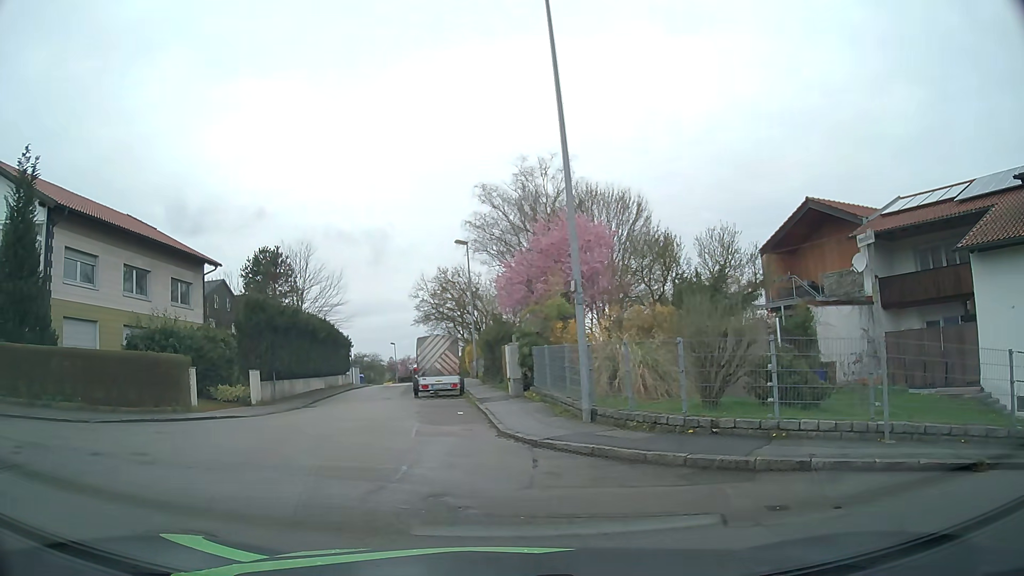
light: Day
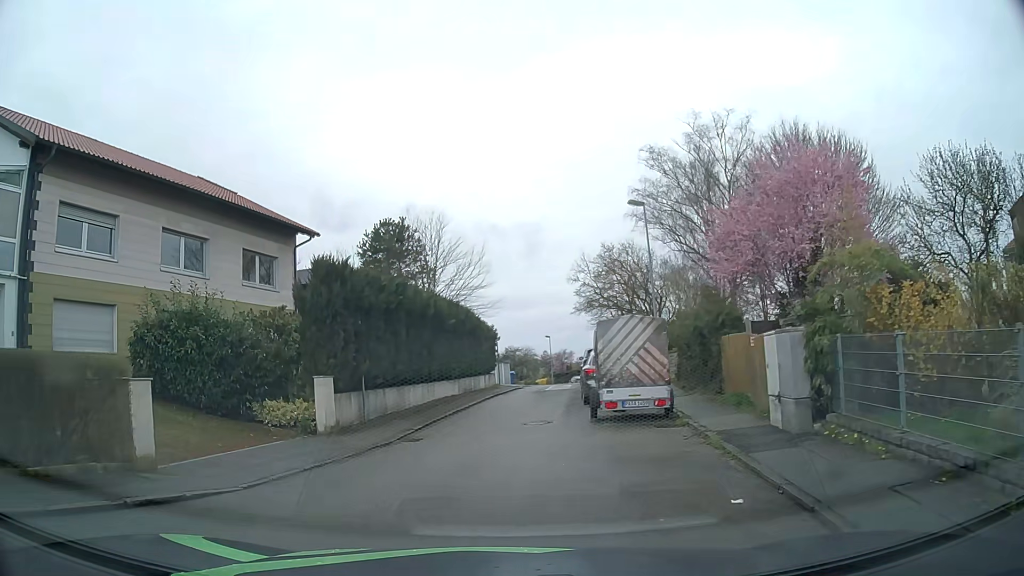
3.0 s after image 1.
(-1.3, +9.7) m; -13°
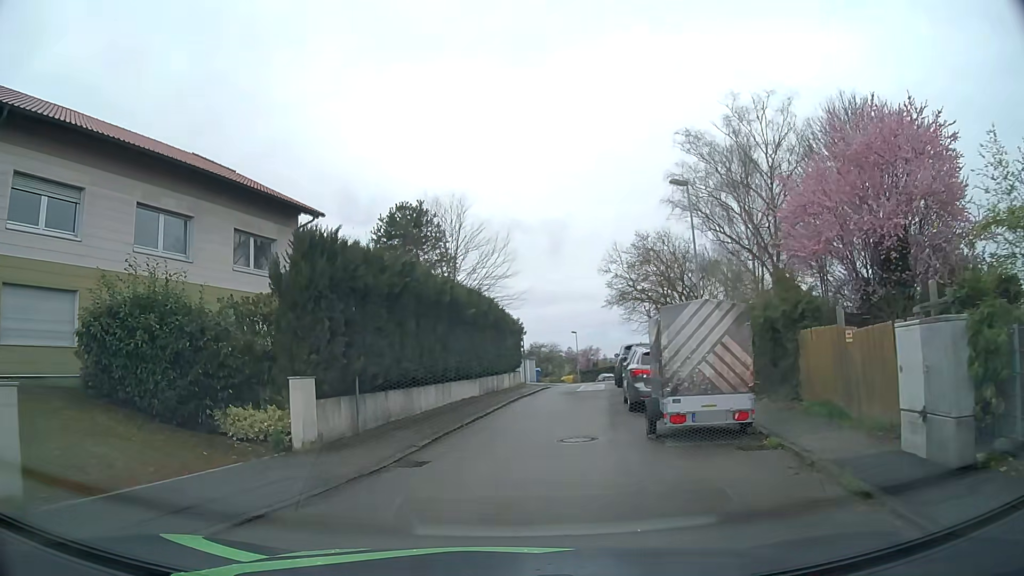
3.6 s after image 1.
(0.0, +3.4) m; -2°
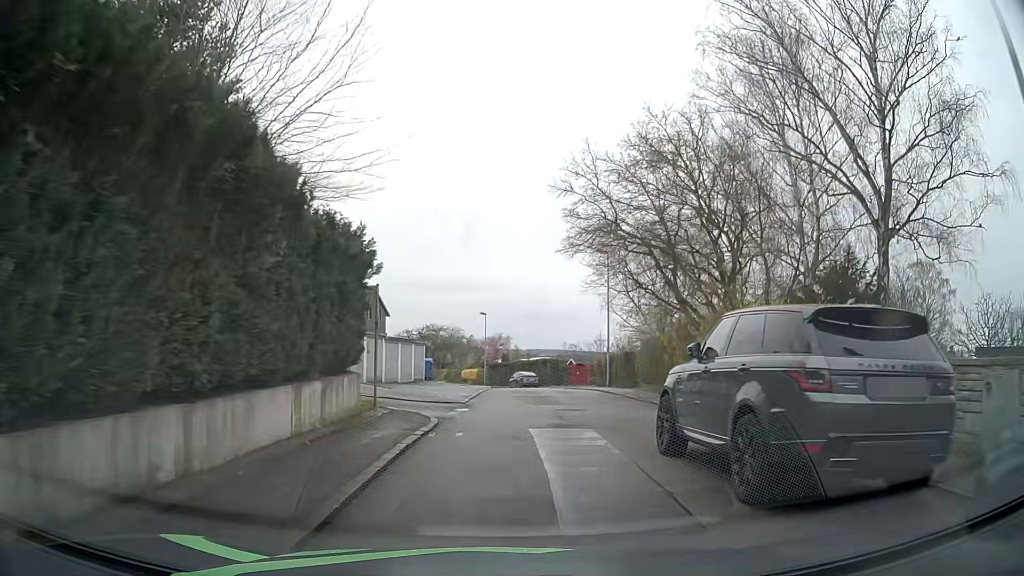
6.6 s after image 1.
(+1.6, +22.3) m; +9°
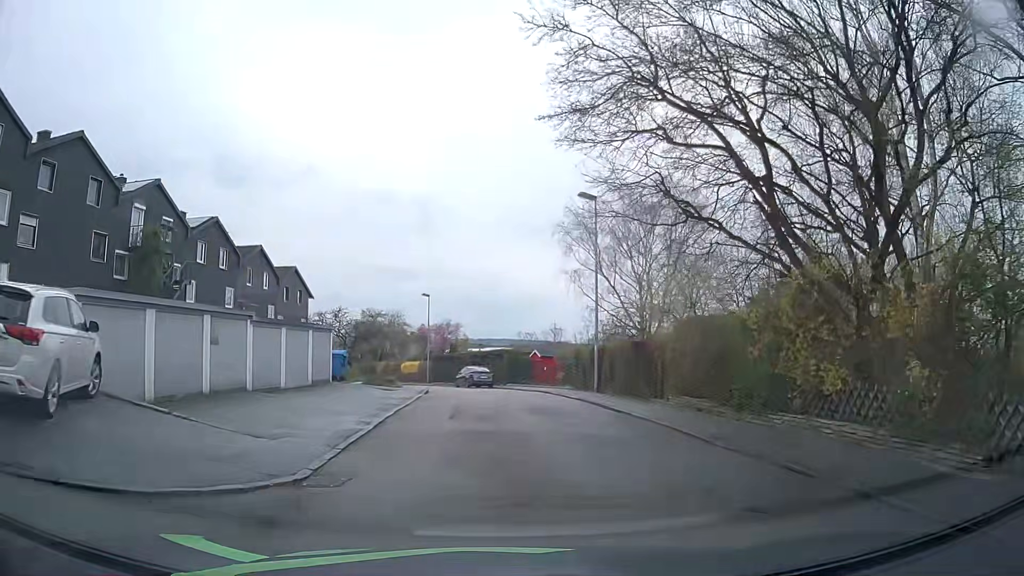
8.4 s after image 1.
(+0.3, +12.6) m; +3°
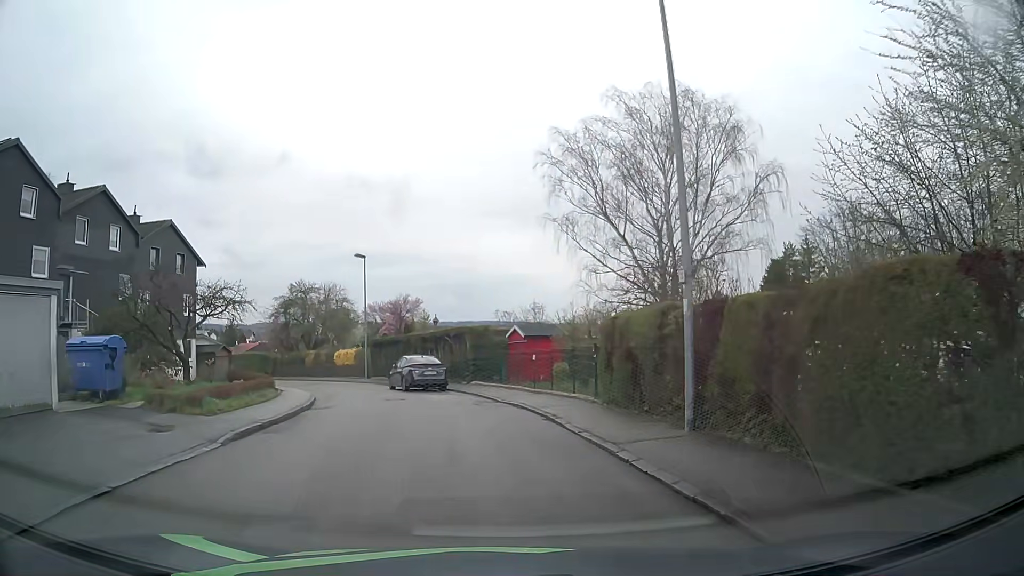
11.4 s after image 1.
(+0.9, +17.7) m; +2°
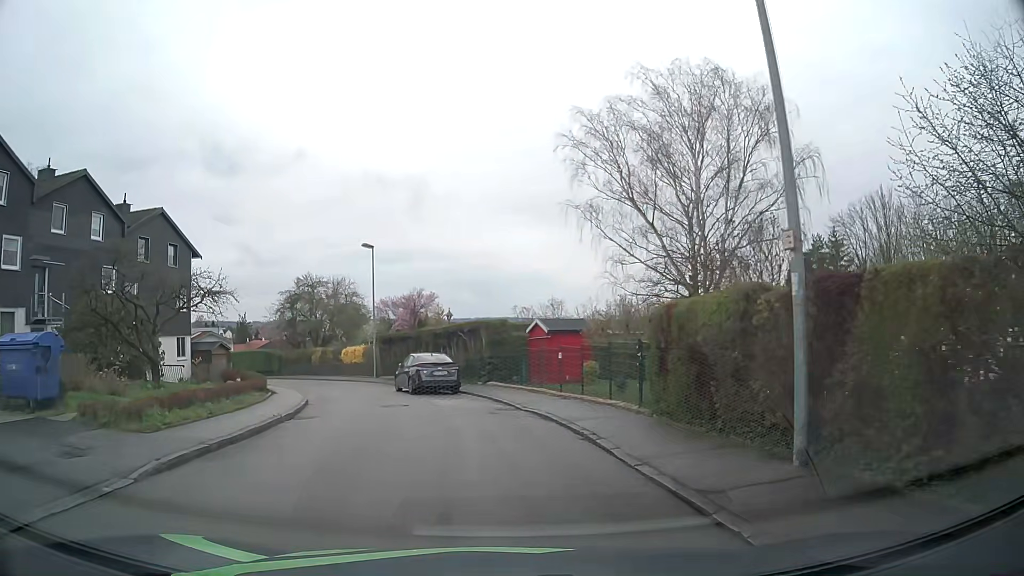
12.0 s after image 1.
(0.0, +3.3) m; -1°
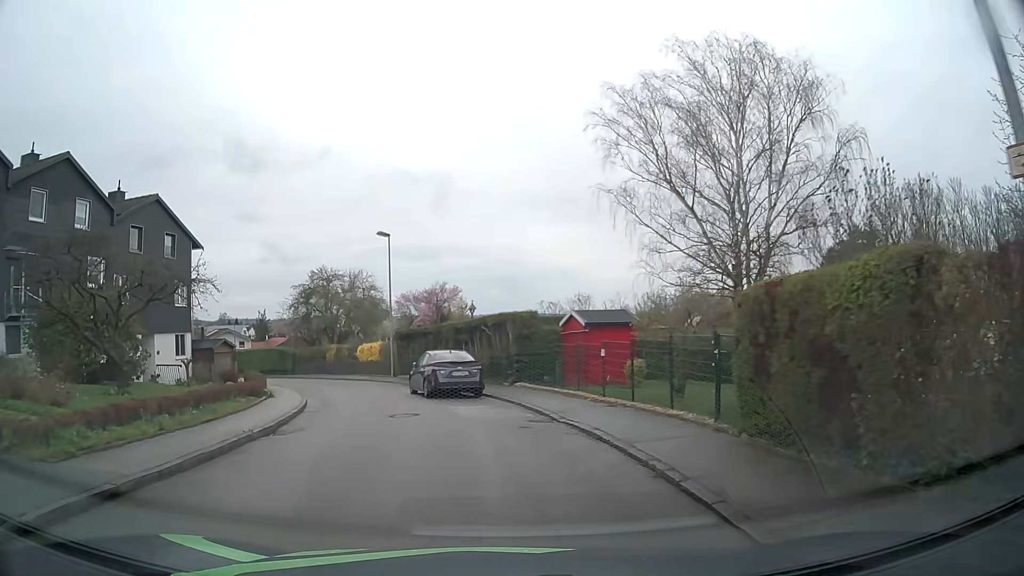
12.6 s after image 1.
(-0.1, +3.3) m; -1°
(-1, +10) (-4, +19) (-8, +29) (-12, +38) (-17, +46) (-24, +53) (-33, +59) (-42, +63) (-51, +65) (-61, +66) m
